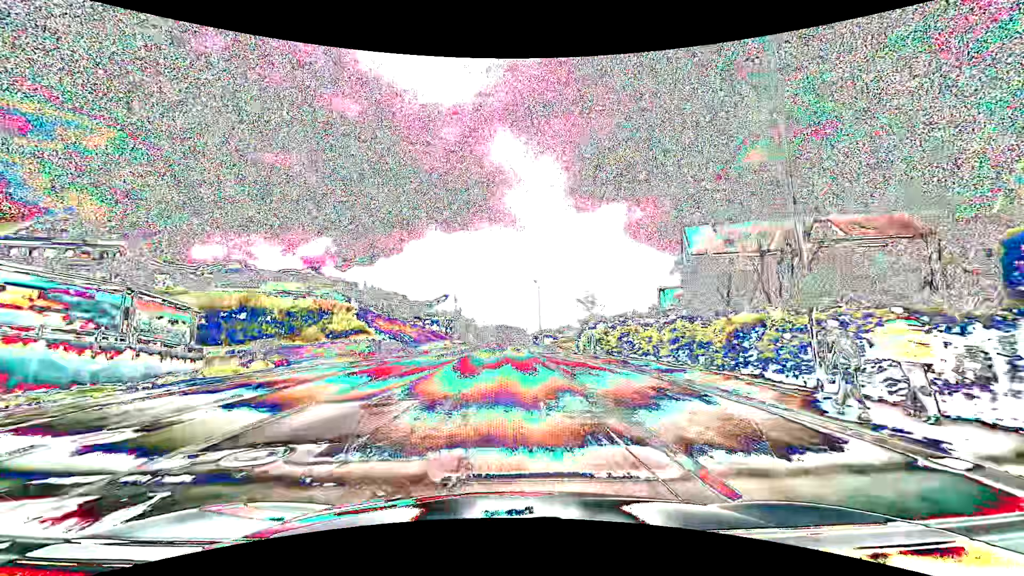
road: tertiary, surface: asphalt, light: Day
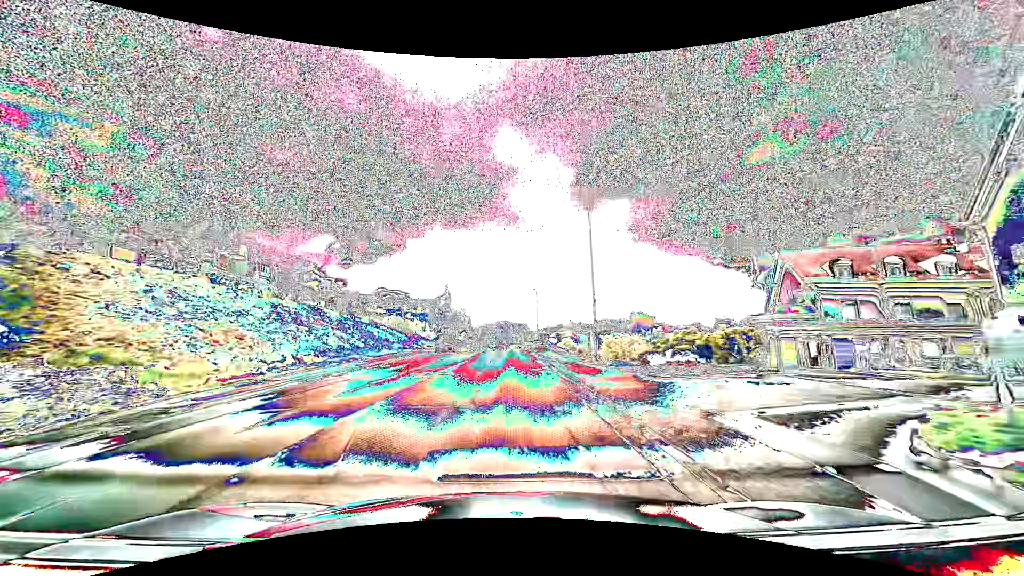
(-0.1, +38.0) m; 0°
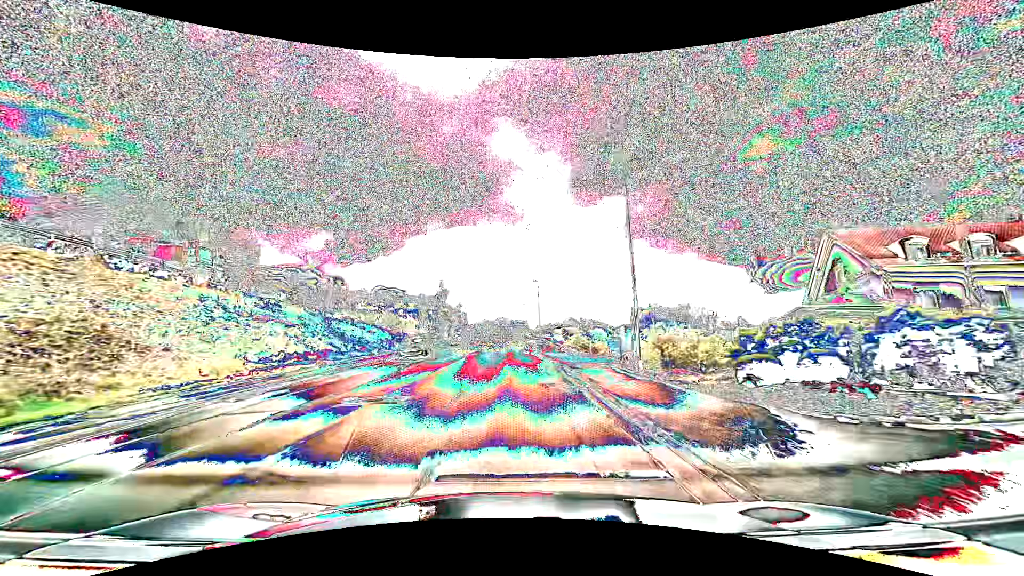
(0.0, +7.6) m; 0°
(0, +10) (0, +20) (0, +30) (0, +40) (0, +50) (0, +60) (0, +70) (0, +80) (0, +90) (0, +100) m
